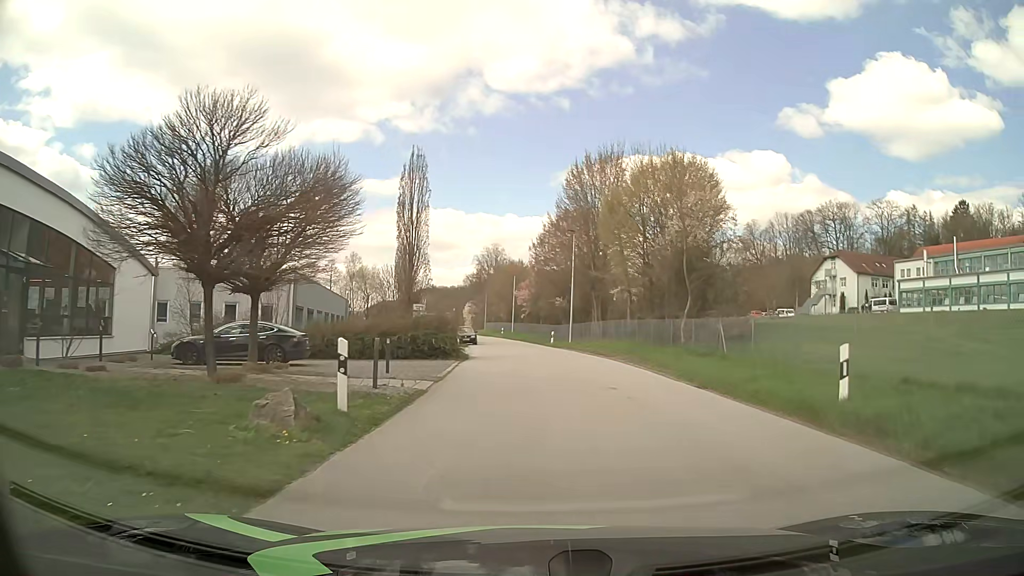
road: tertiary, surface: asphalt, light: Day
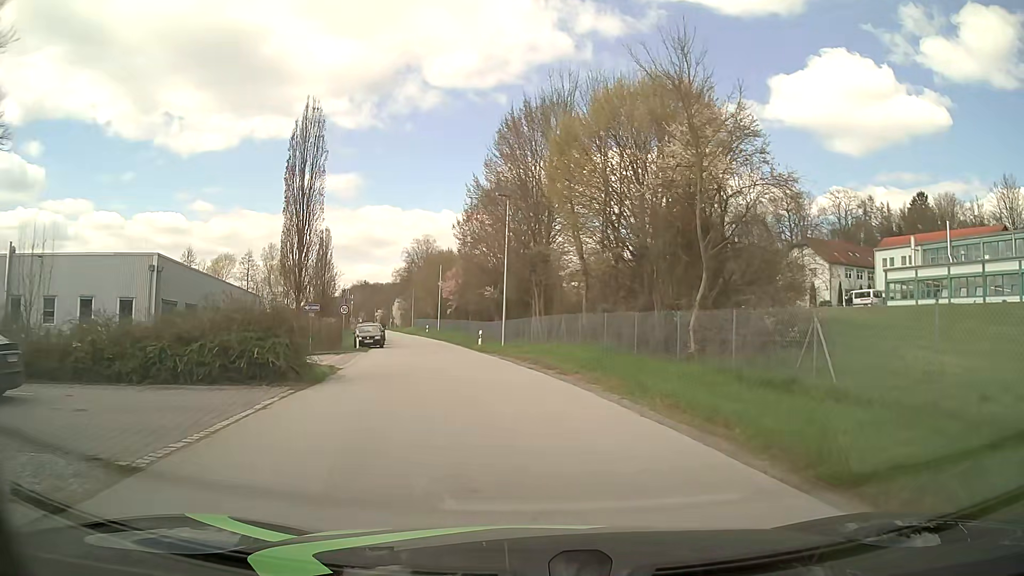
(+0.7, +11.8) m; +6°
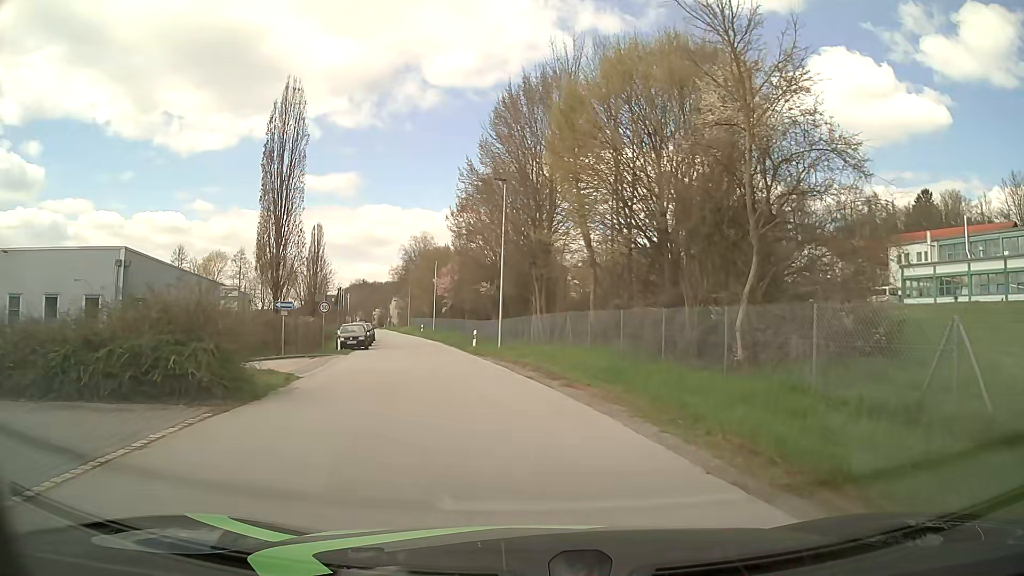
(0.0, +3.7) m; 0°
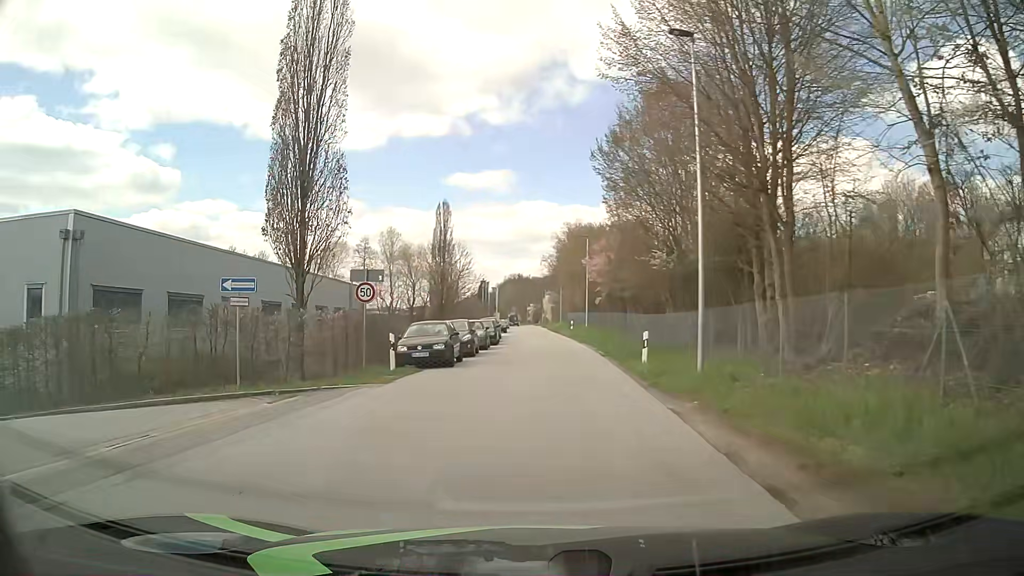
(-1.2, +15.9) m; -14°
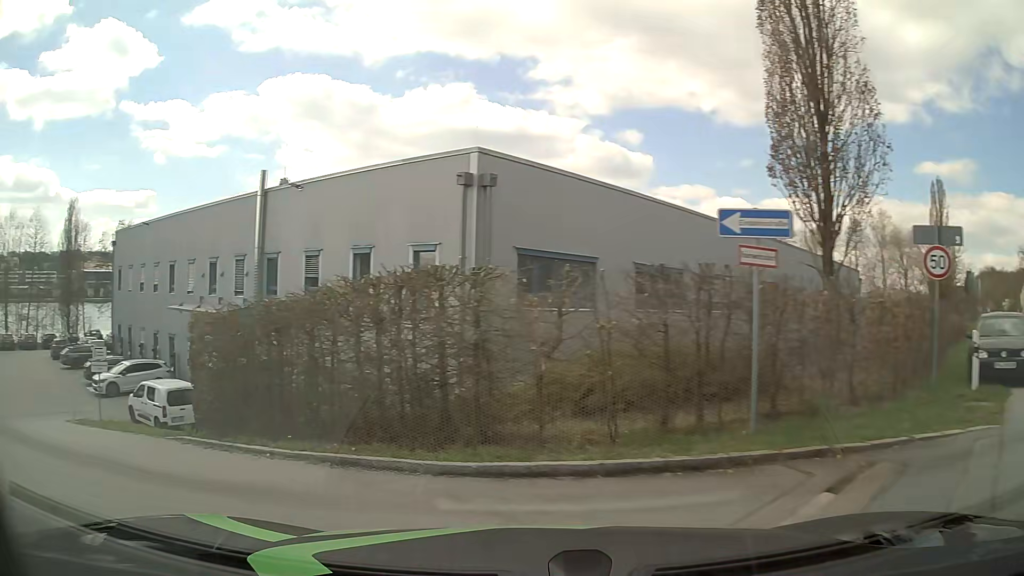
(-2.1, +6.9) m; -39°
